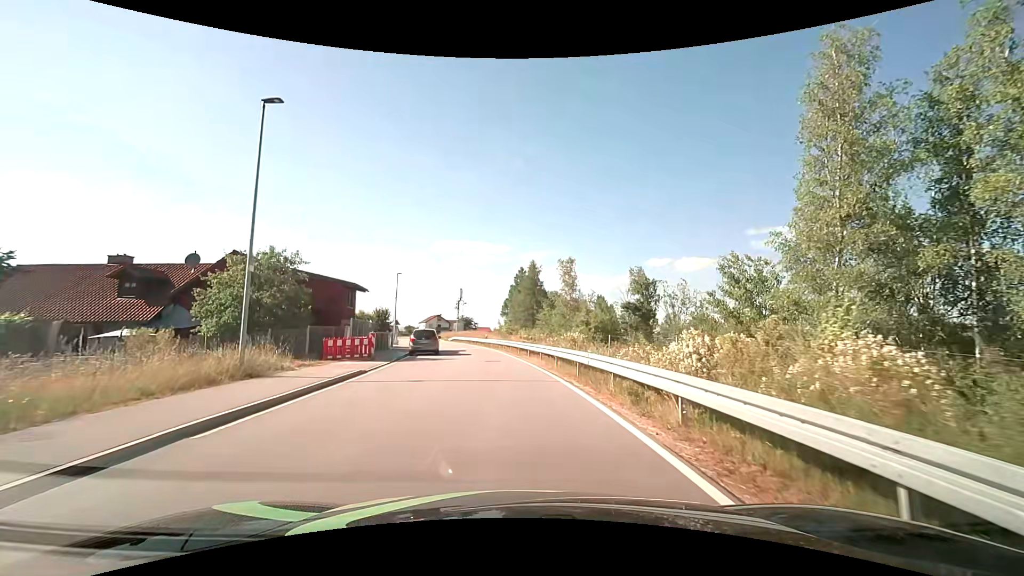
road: unclassified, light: Day
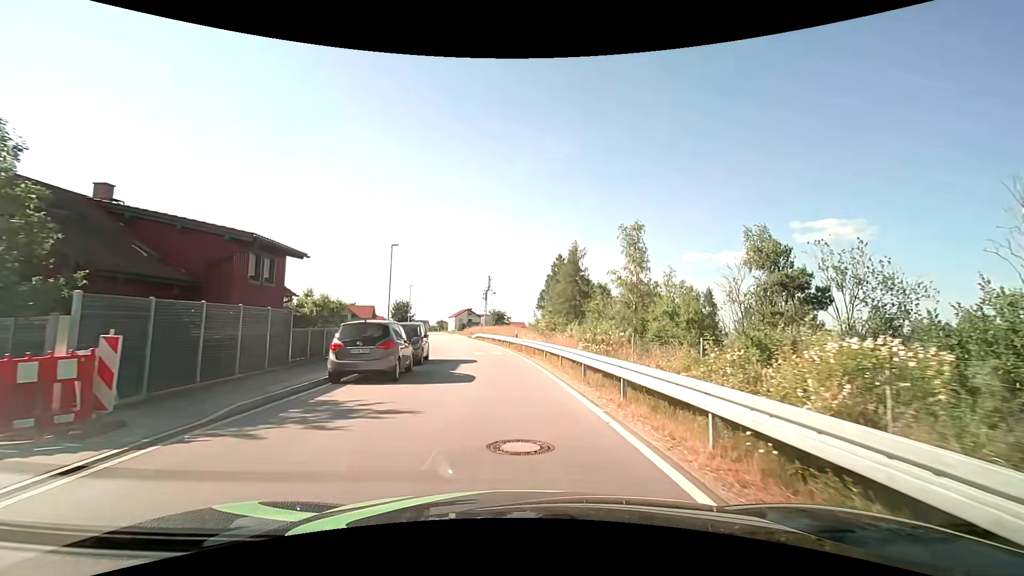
(-0.7, +17.4) m; -4°
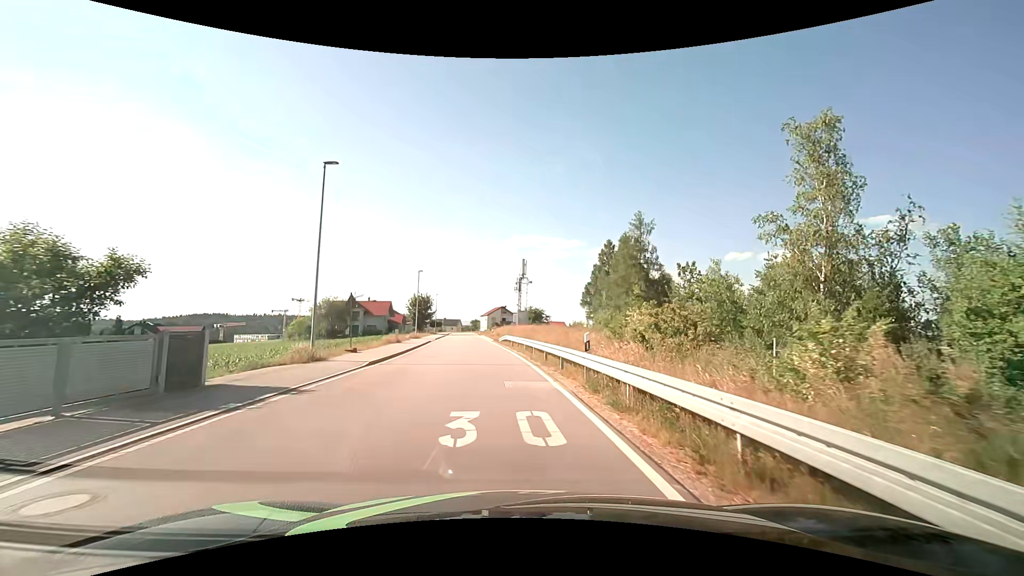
(-0.8, +21.0) m; -4°
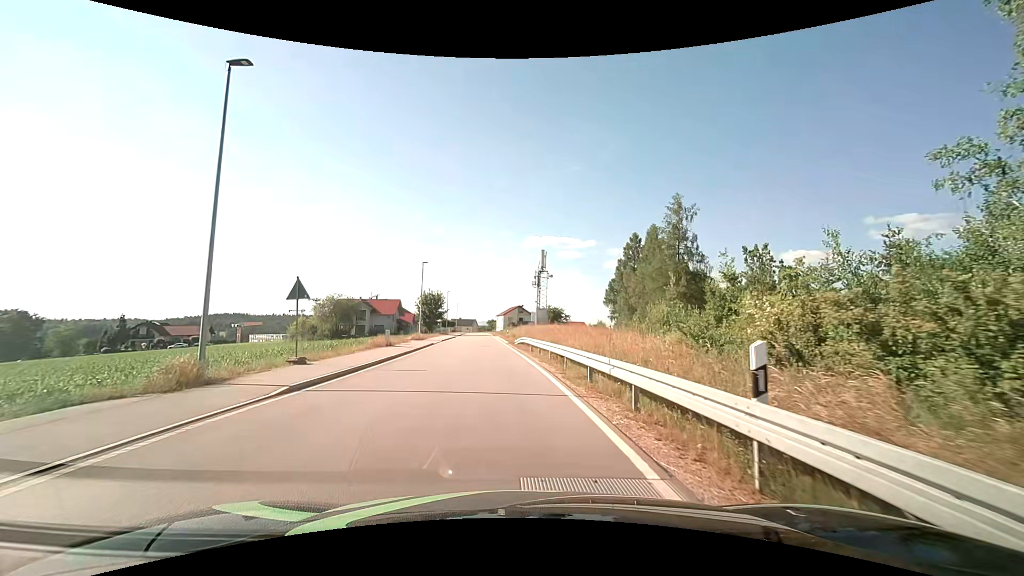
(-0.1, +8.2) m; -2°
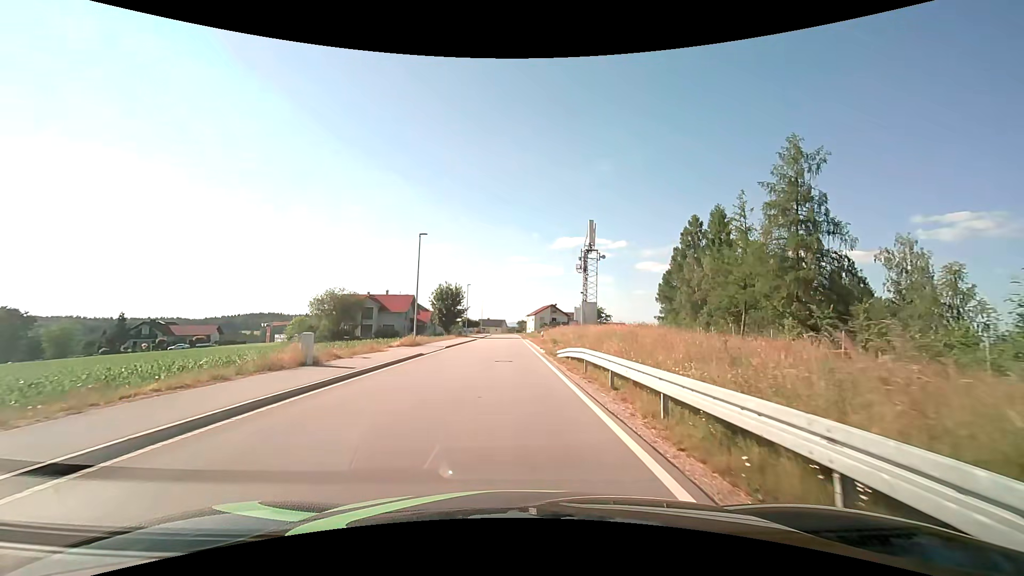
(-0.6, +16.9) m; -4°
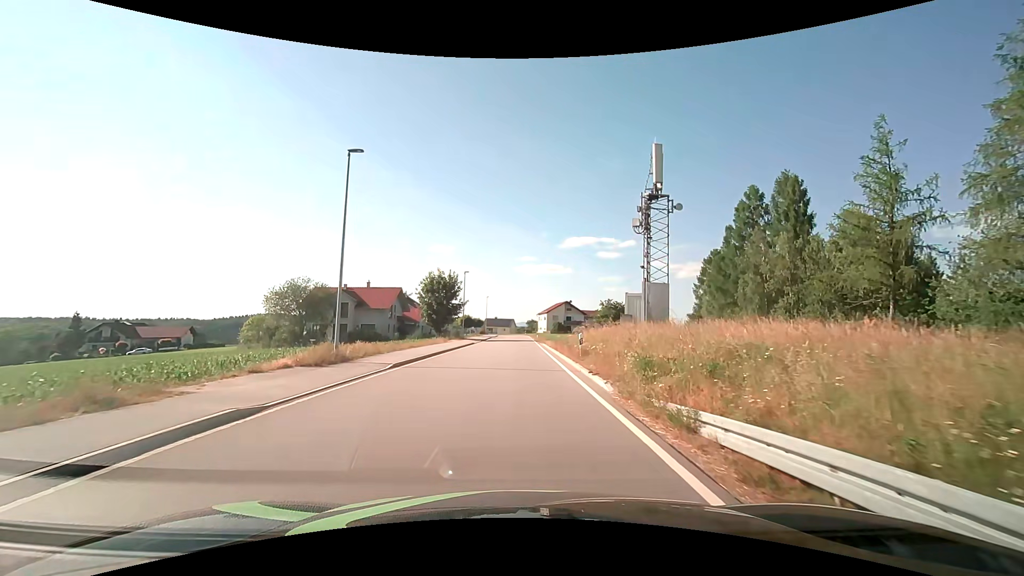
(-0.3, +17.7) m; -1°
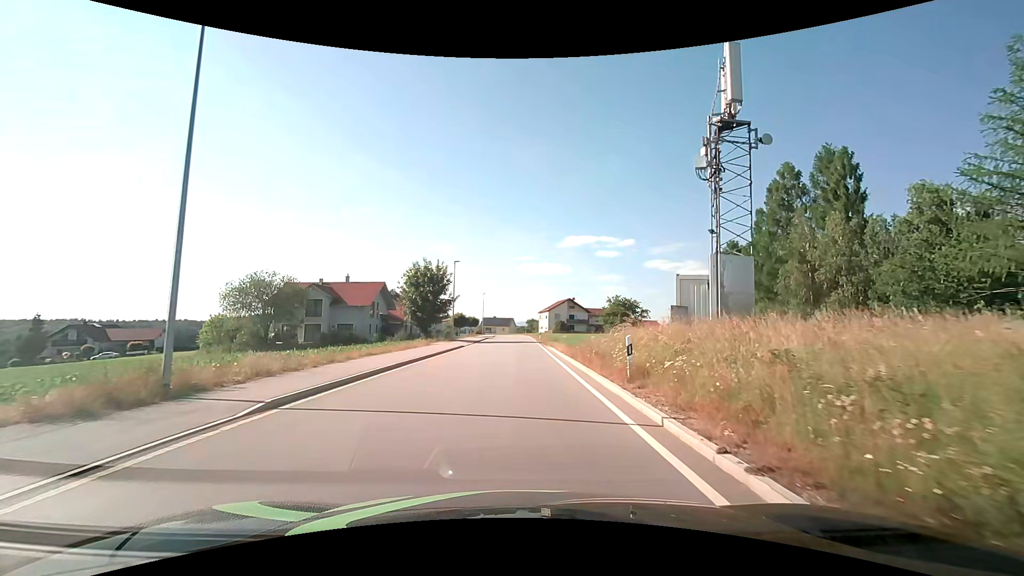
(0.0, +9.1) m; 0°
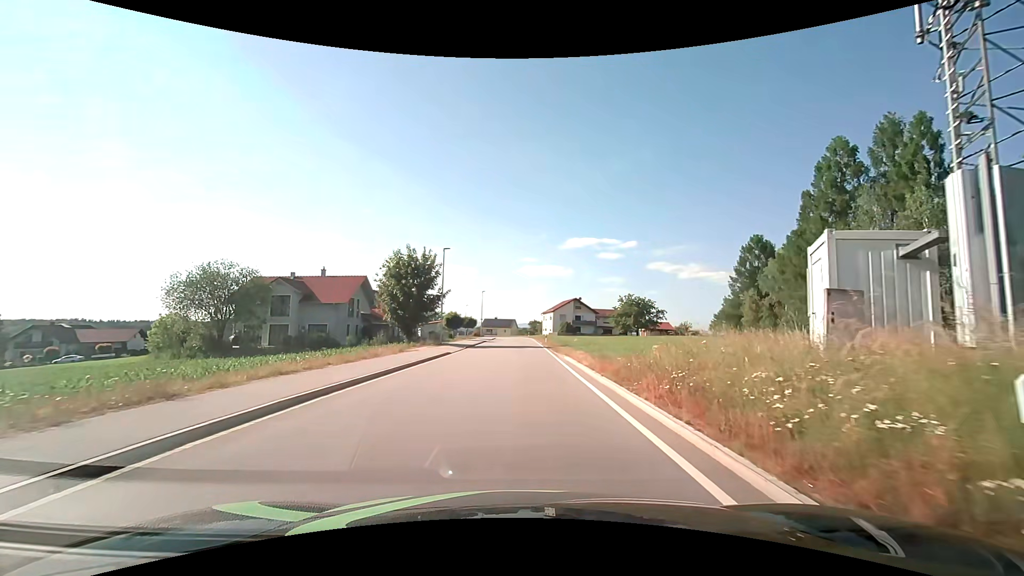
(-0.1, +9.1) m; -1°
(0, +10) (0, +20) (0, +30) (+1, +40) (+1, +50) (+1, +60) (+1, +70) (+1, +80) (+1, +90) (0, +100) m
